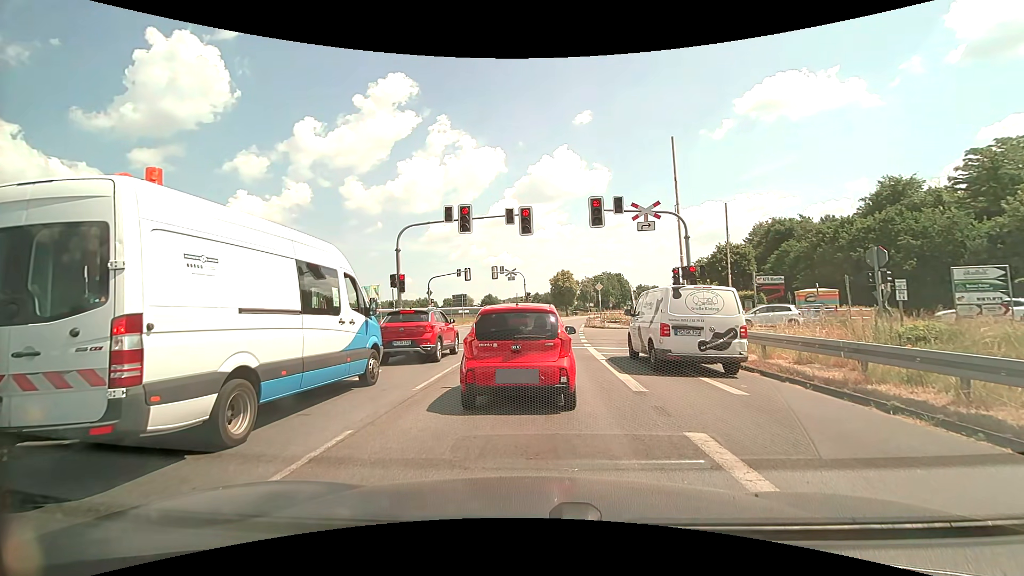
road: primary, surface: asphalt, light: Day
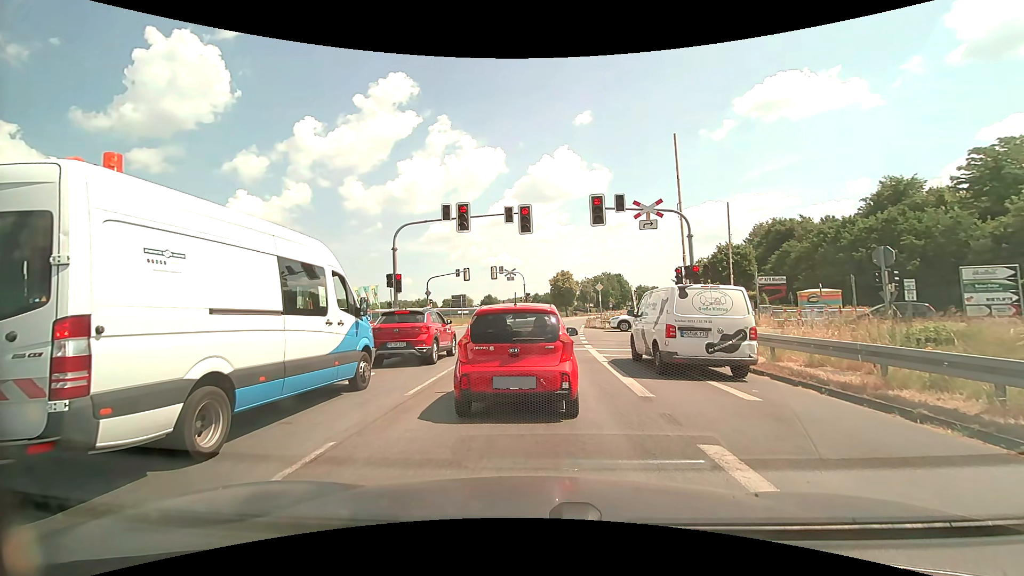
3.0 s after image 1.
(0.0, +0.5) m; 0°
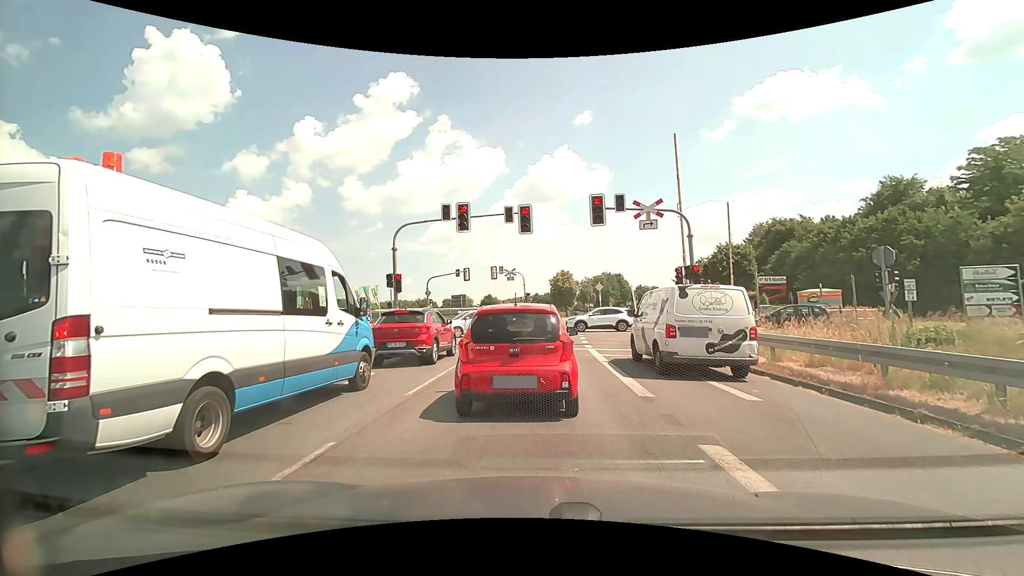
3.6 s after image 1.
(0.0, 0.0) m; 0°
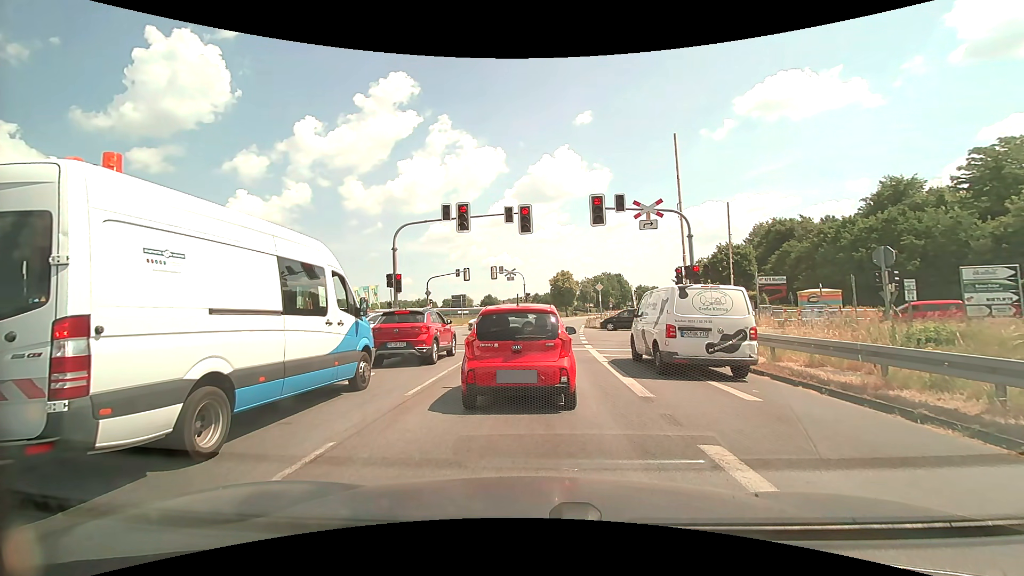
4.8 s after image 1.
(0.0, 0.0) m; 0°
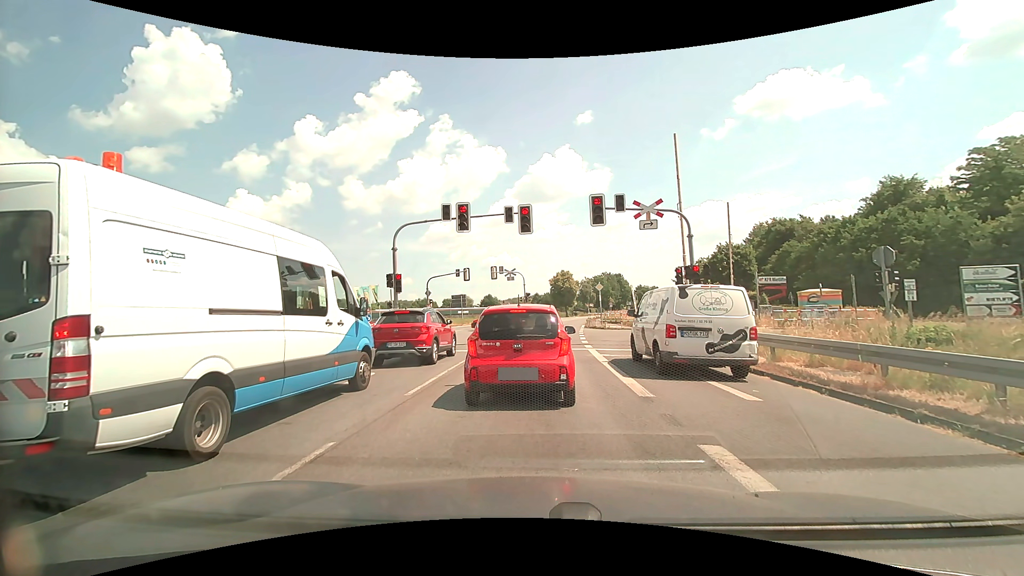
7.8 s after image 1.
(0.0, 0.0) m; 0°
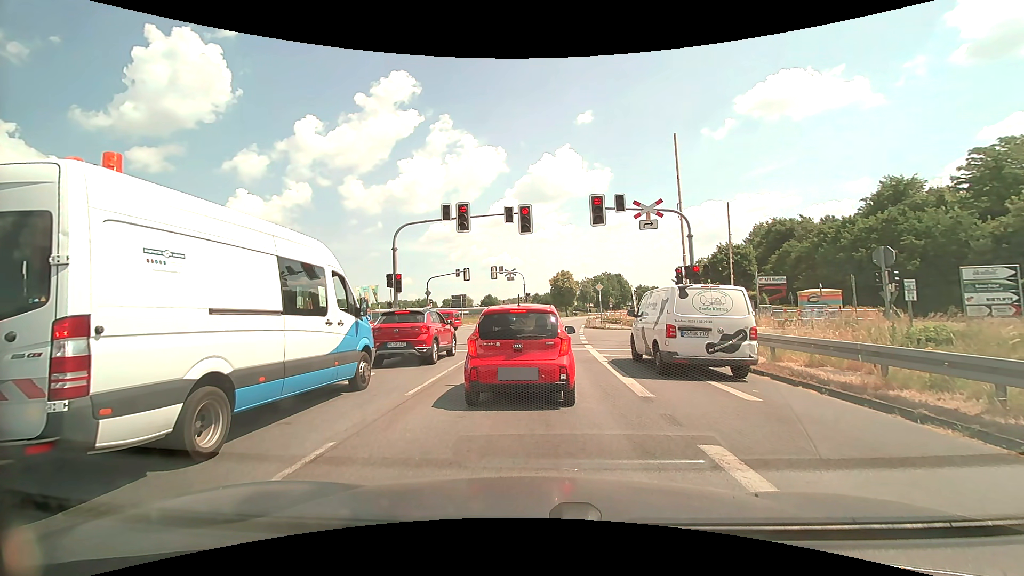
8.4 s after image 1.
(0.0, 0.0) m; 0°
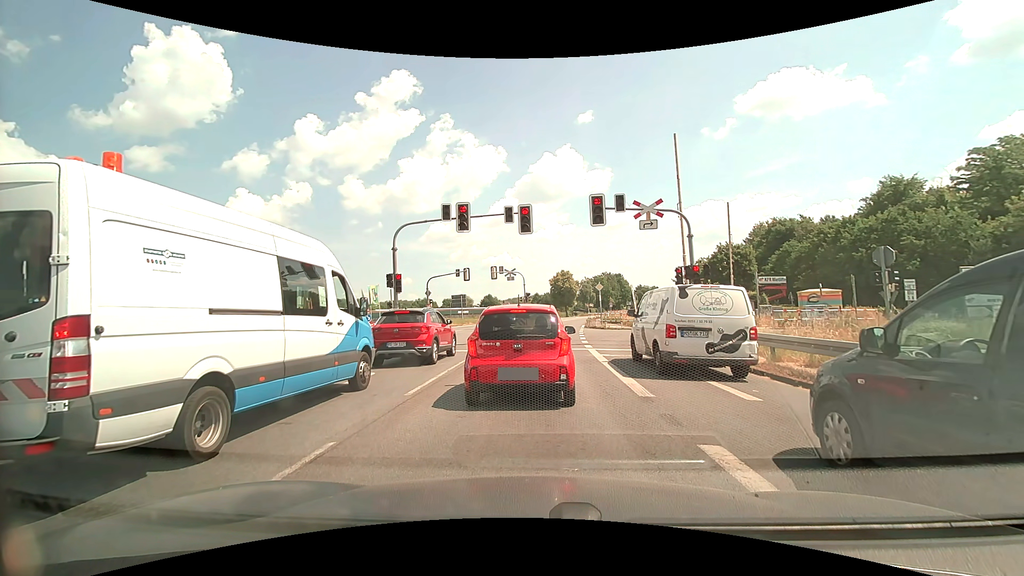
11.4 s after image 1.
(0.0, 0.0) m; 0°
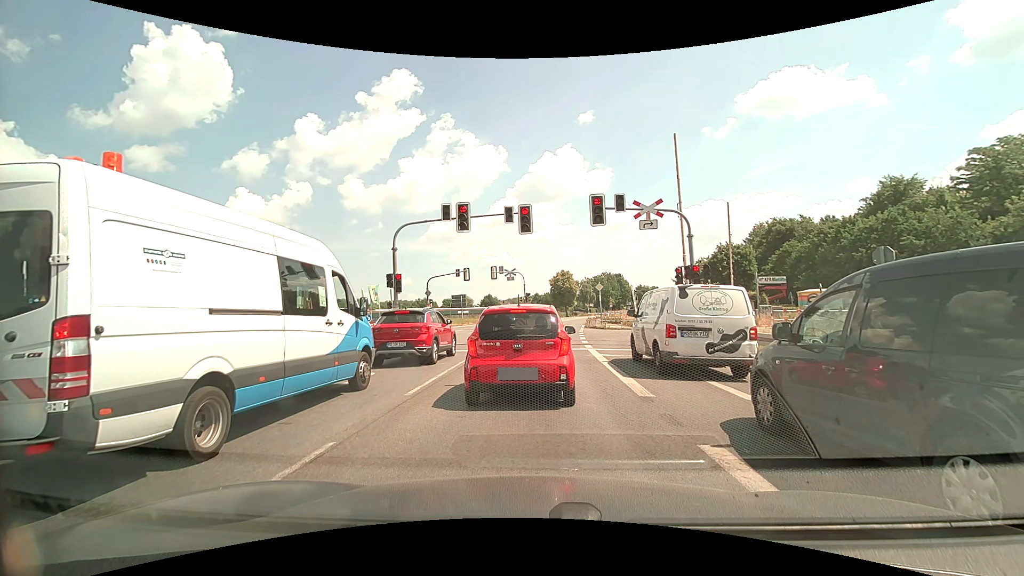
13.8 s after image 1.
(0.0, 0.0) m; 0°
